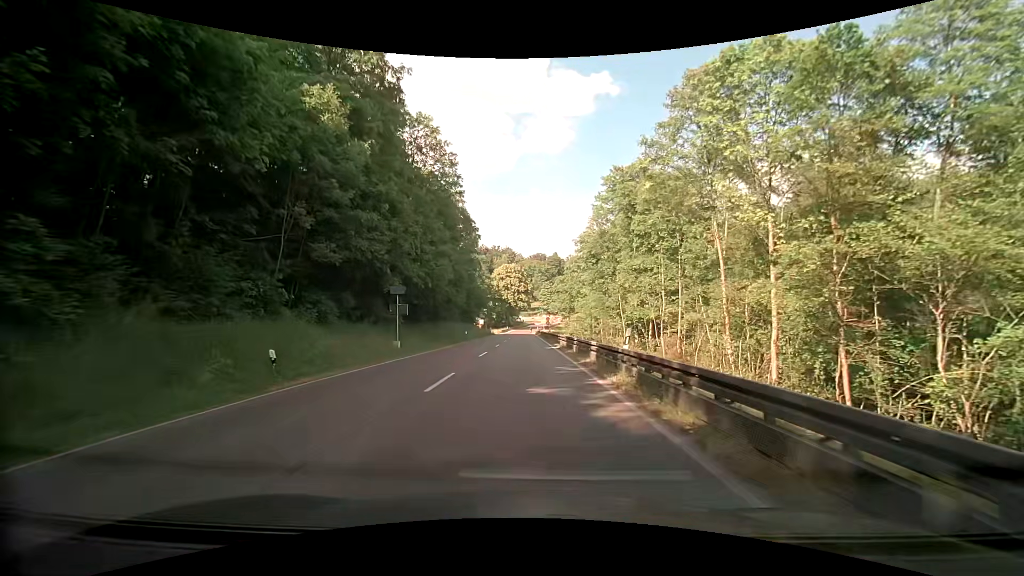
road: secondary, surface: asphalt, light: Day
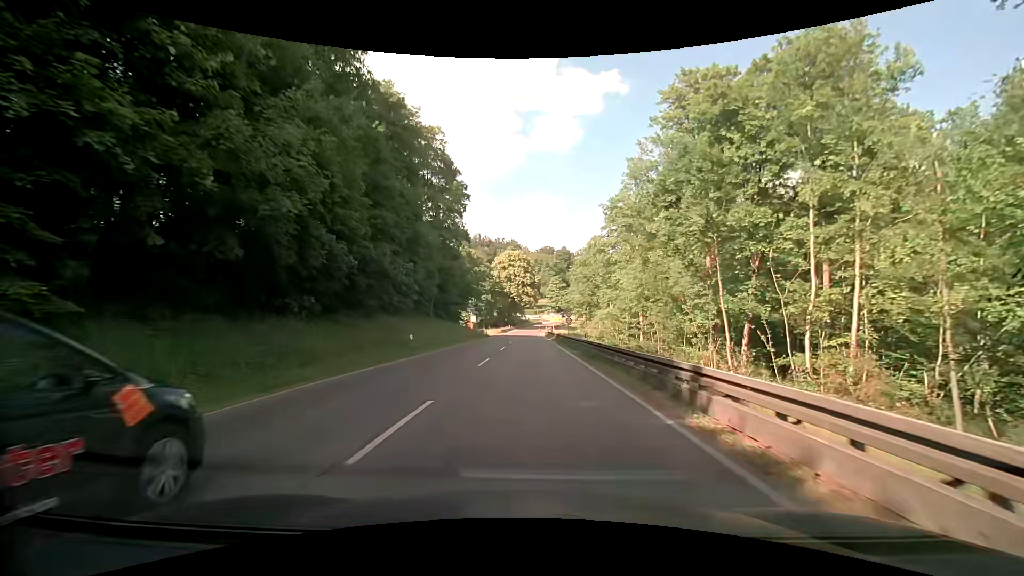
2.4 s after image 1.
(-0.2, +29.1) m; 0°
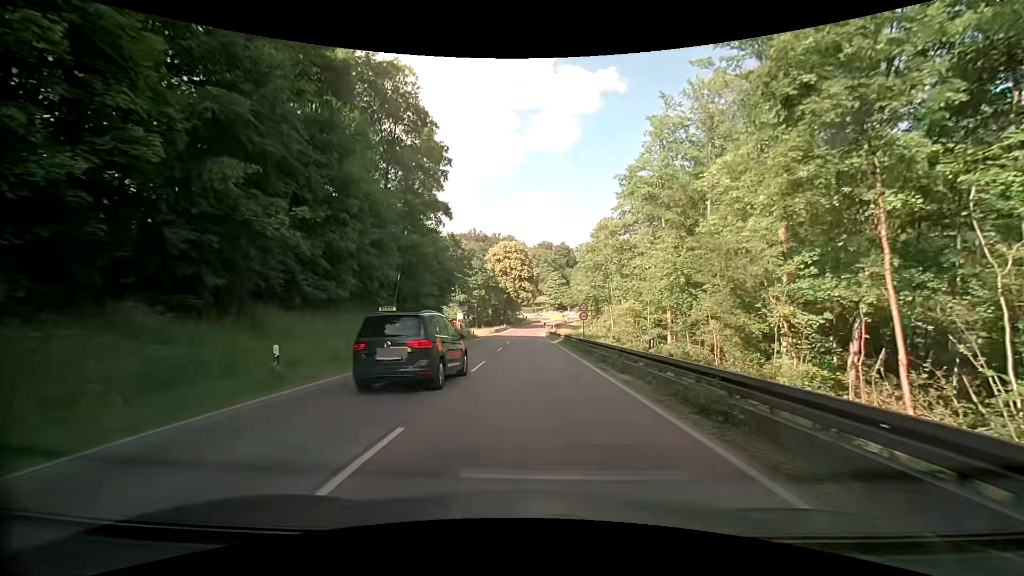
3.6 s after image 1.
(0.0, +14.4) m; 0°
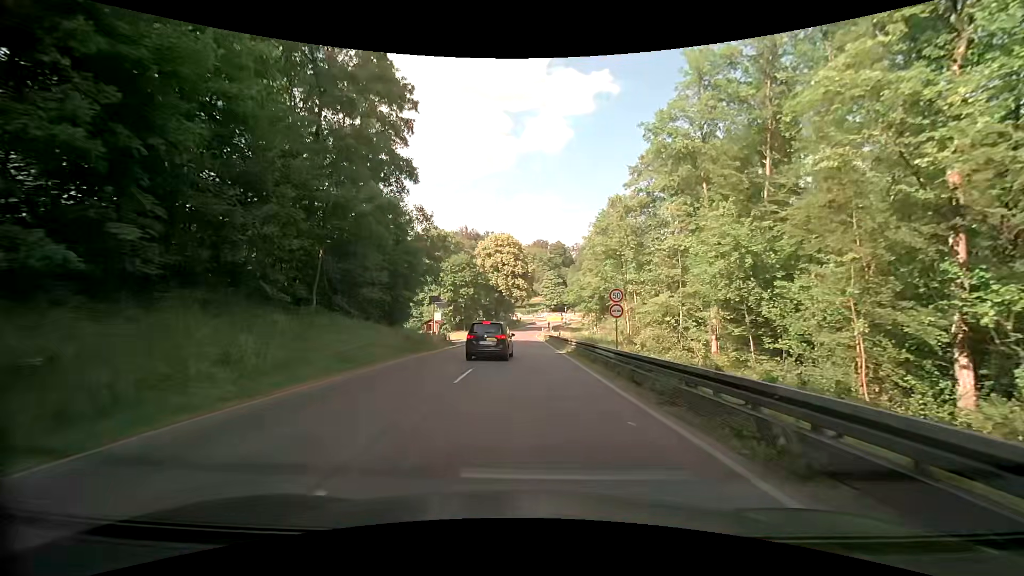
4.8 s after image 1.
(+0.1, +14.4) m; +1°
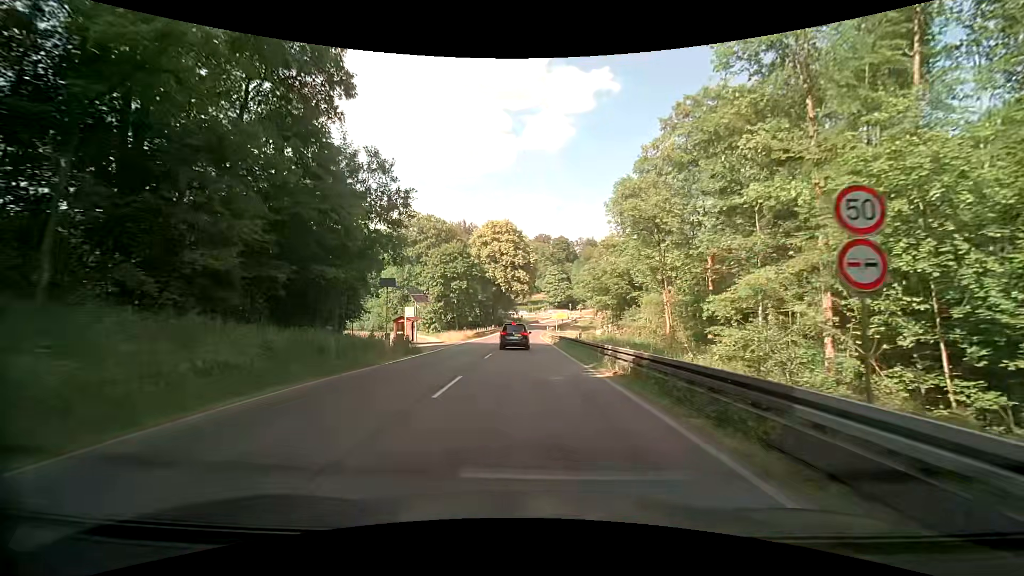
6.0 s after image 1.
(0.0, +14.8) m; -1°
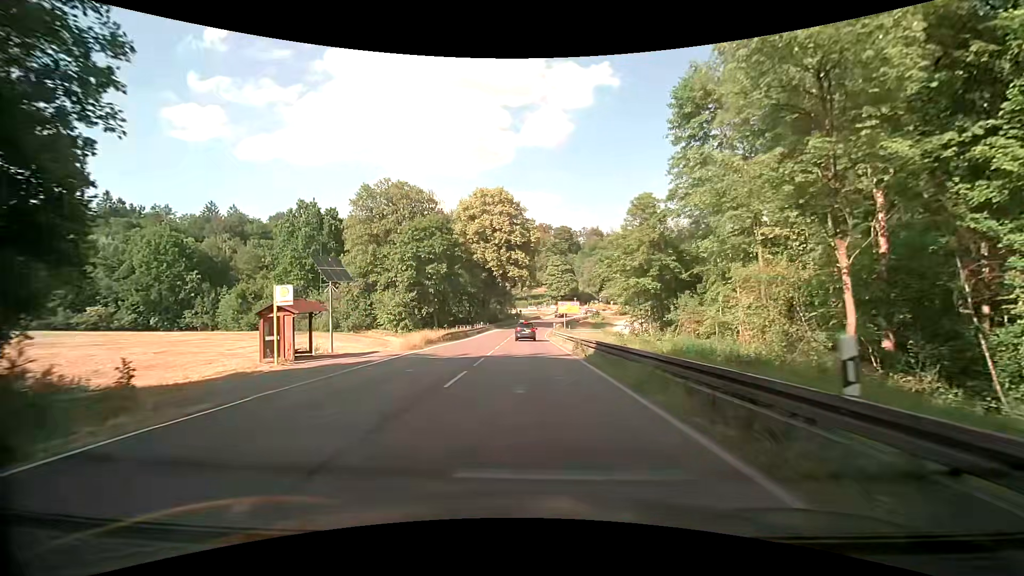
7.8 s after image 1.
(+0.2, +22.7) m; 0°
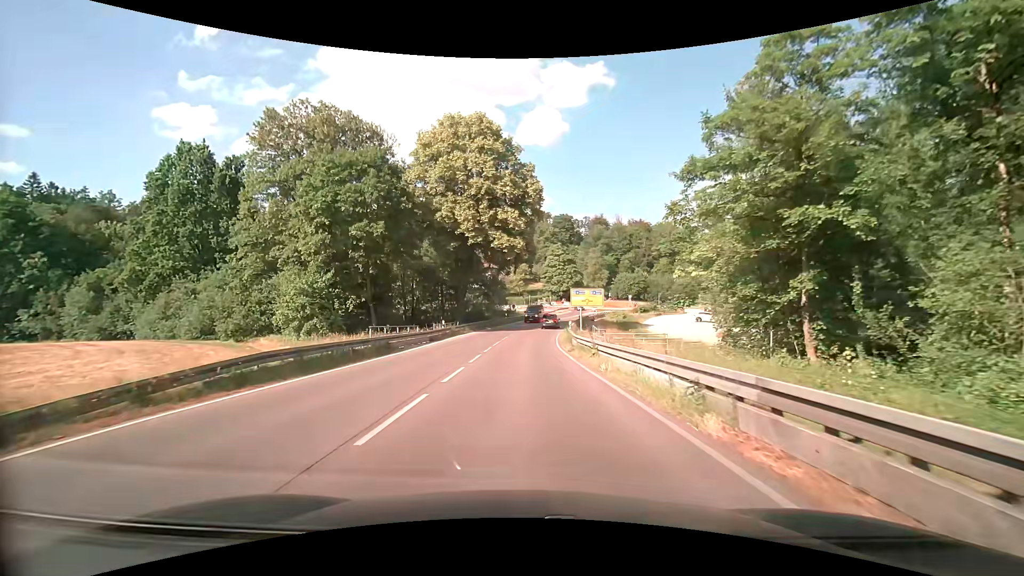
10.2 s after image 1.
(+0.4, +28.9) m; +1°
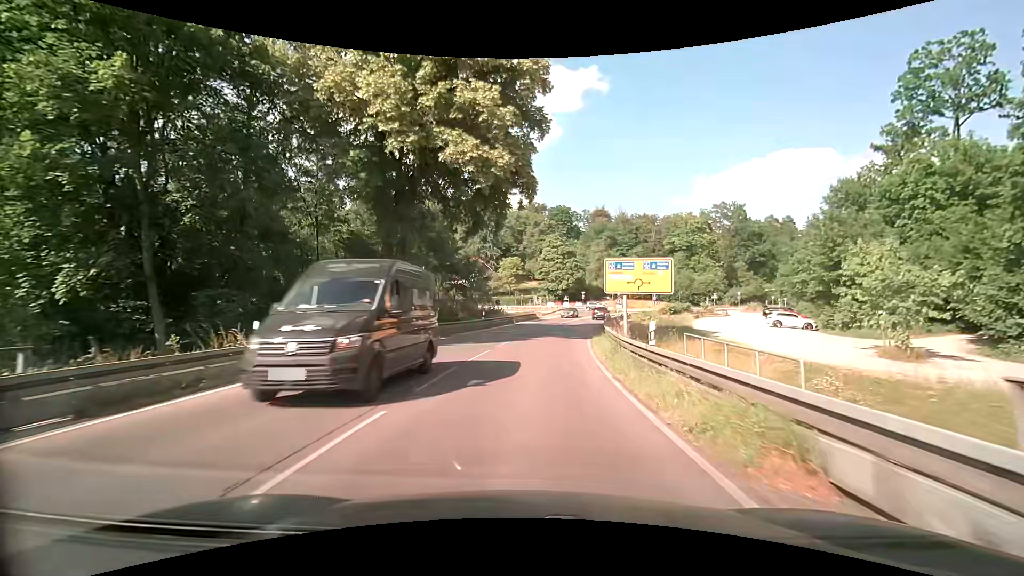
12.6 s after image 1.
(+0.2, +26.3) m; +1°
(0, +10) (+1, +20) (+2, +30) (+3, +40) (+5, +50) (+7, +59) (+11, +69) (+14, +78) (+19, +87) (+27, +93) m
